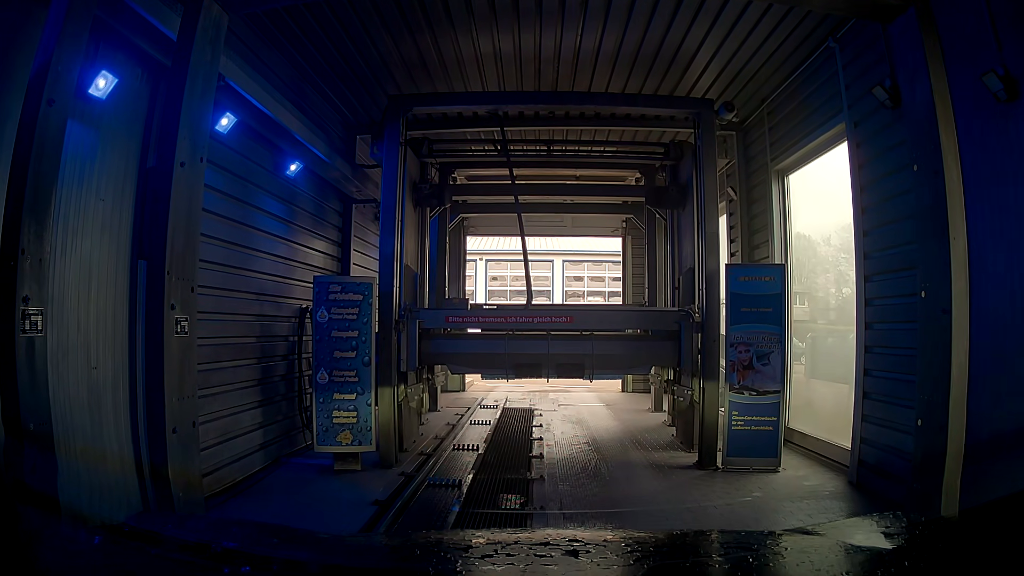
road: service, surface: asphalt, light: Day
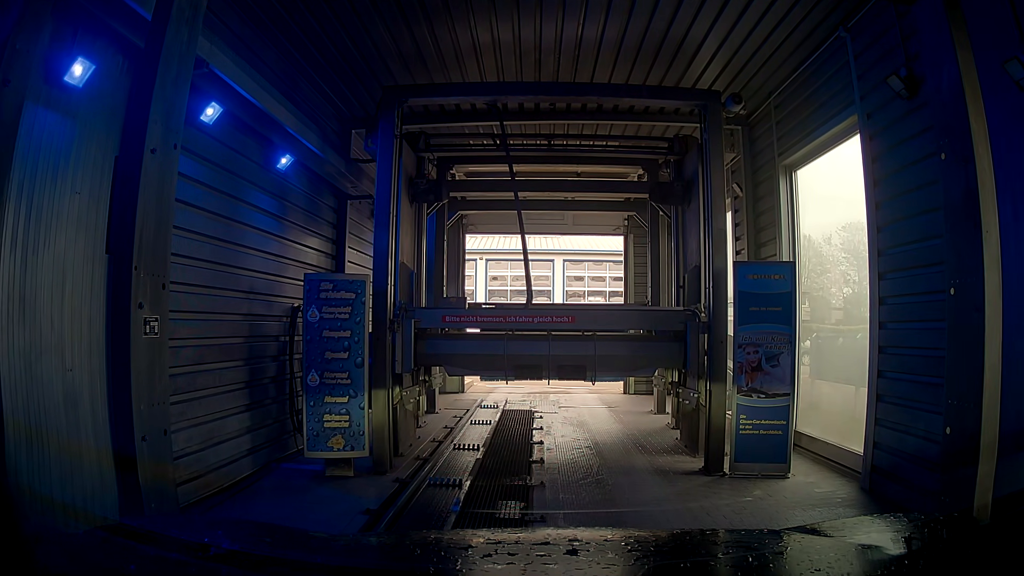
(0.0, +0.1) m; 0°
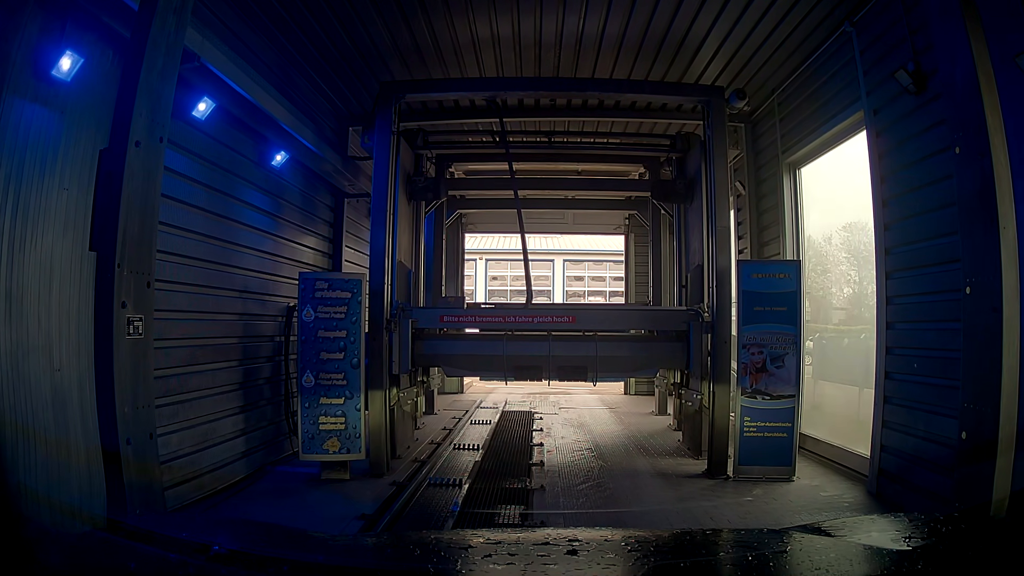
(0.0, +0.1) m; 0°
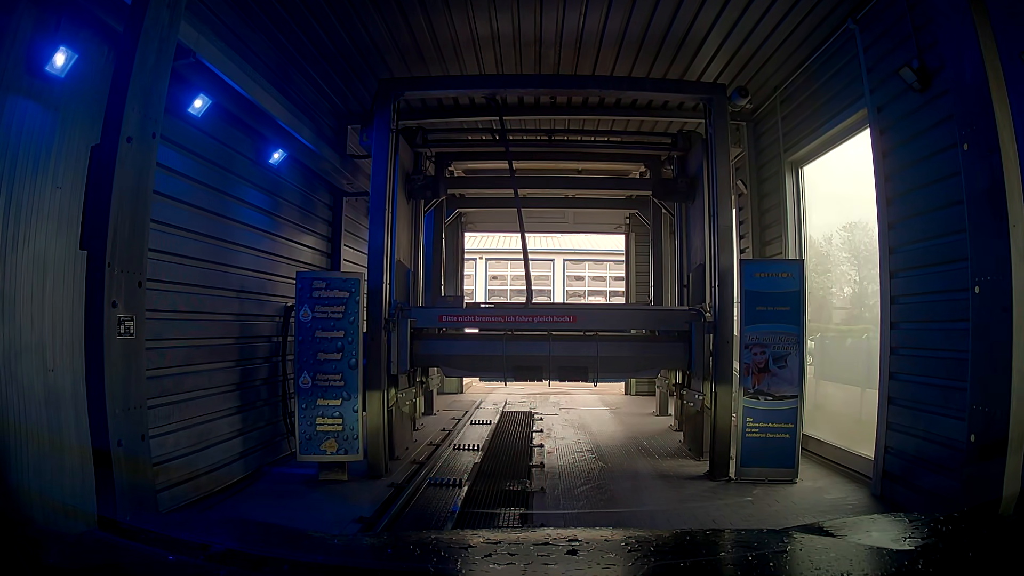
(0.0, 0.0) m; 0°
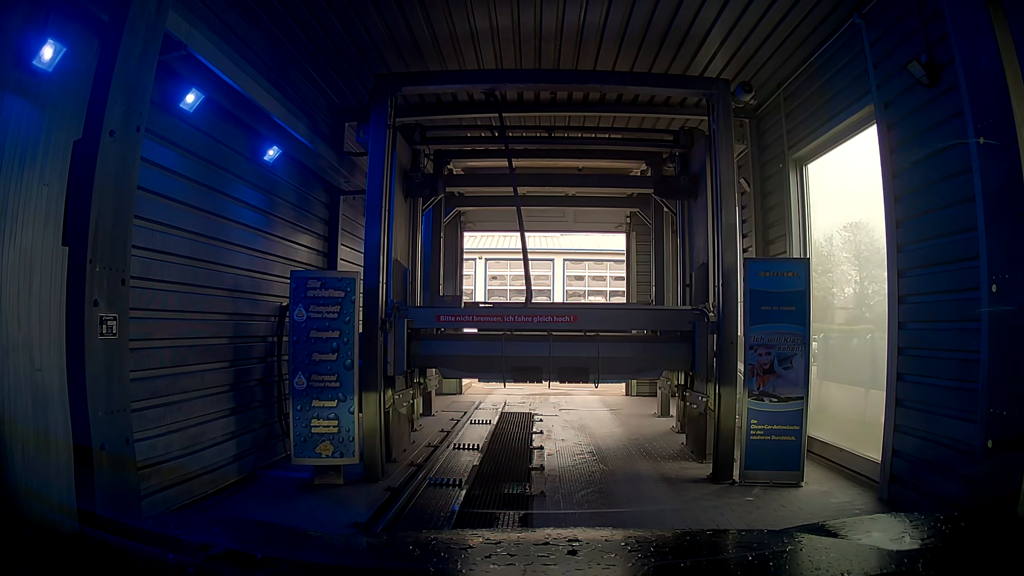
(0.0, +0.1) m; 0°
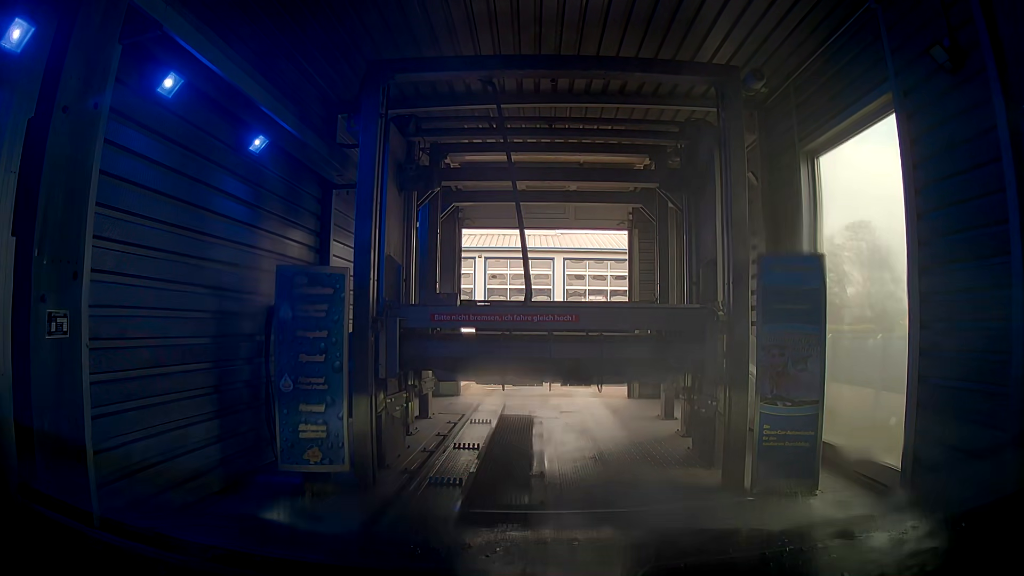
(0.0, +0.2) m; 0°
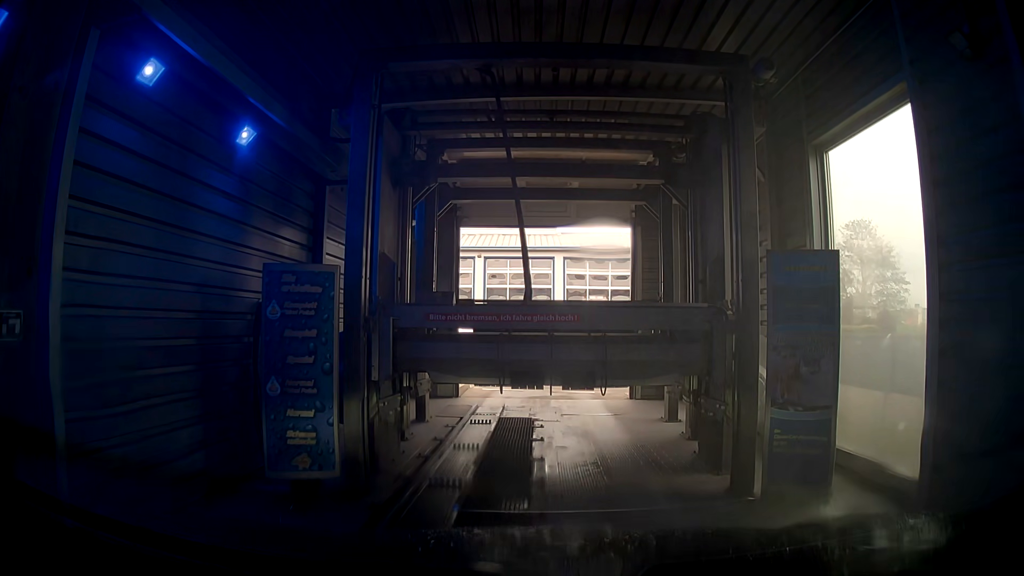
(0.0, +0.1) m; 0°
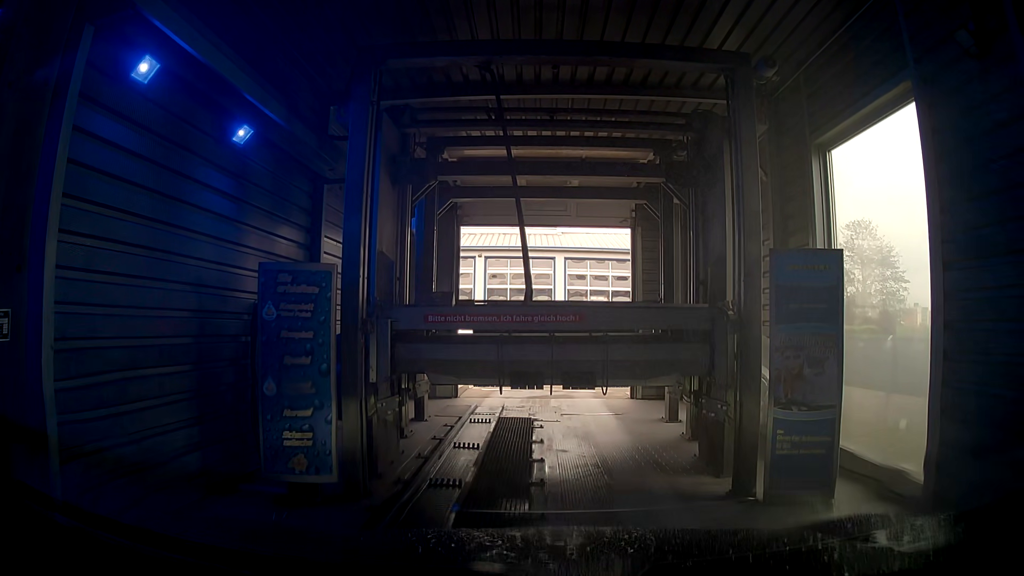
(0.0, 0.0) m; 0°
